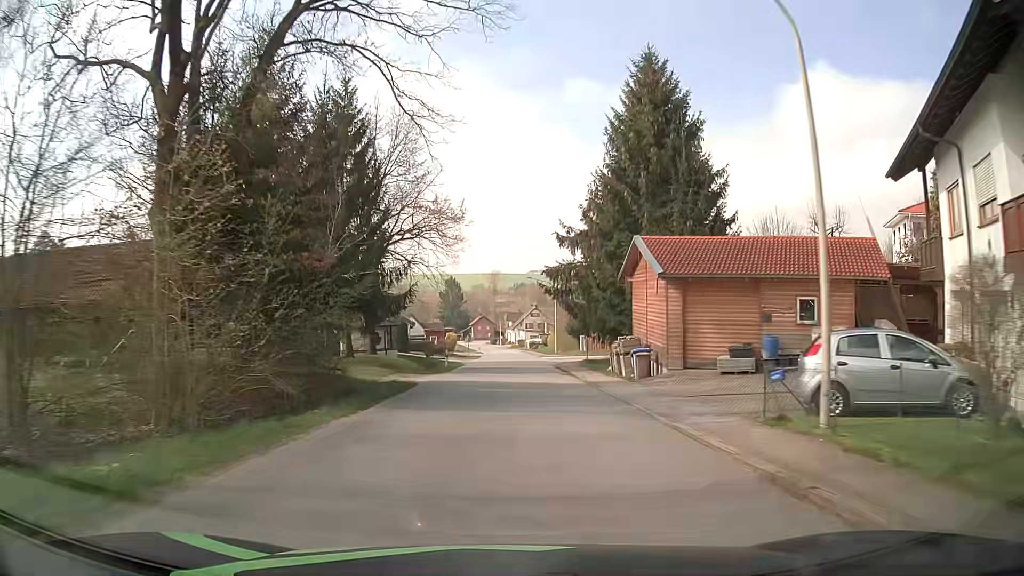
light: Day
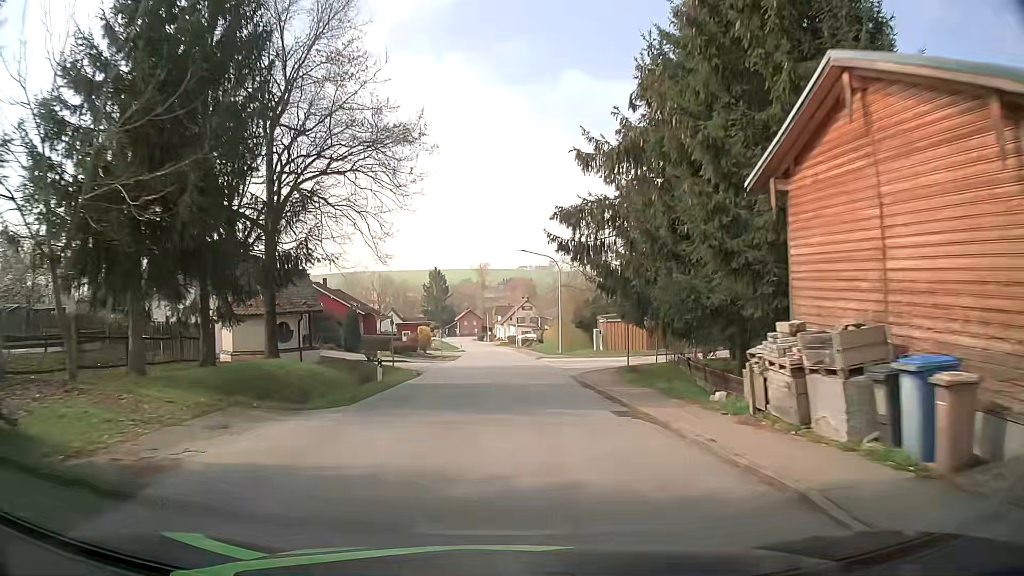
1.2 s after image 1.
(+0.2, +17.4) m; +1°
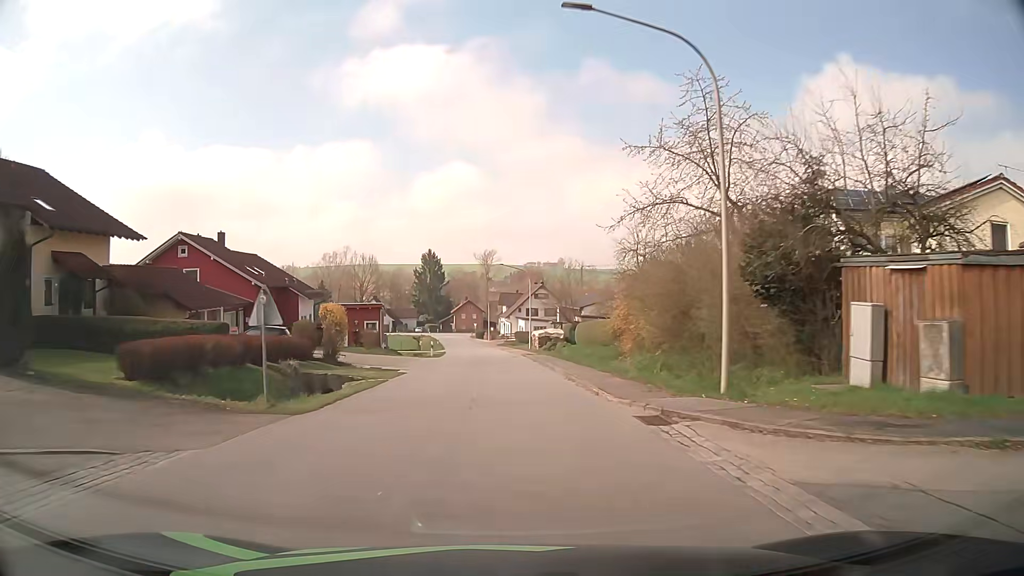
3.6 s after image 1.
(-0.3, +35.9) m; -1°
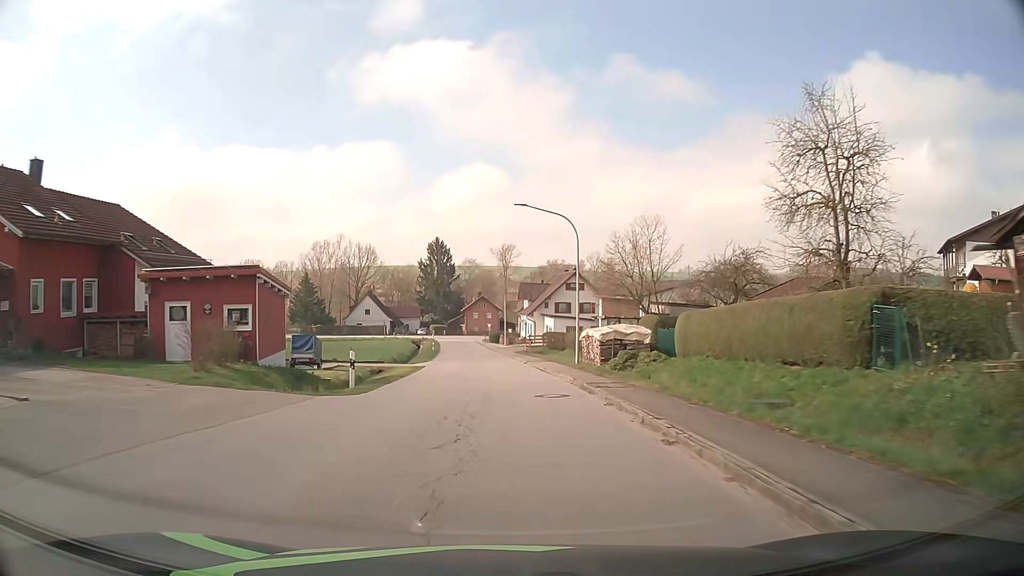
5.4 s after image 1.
(-0.3, +27.4) m; -1°
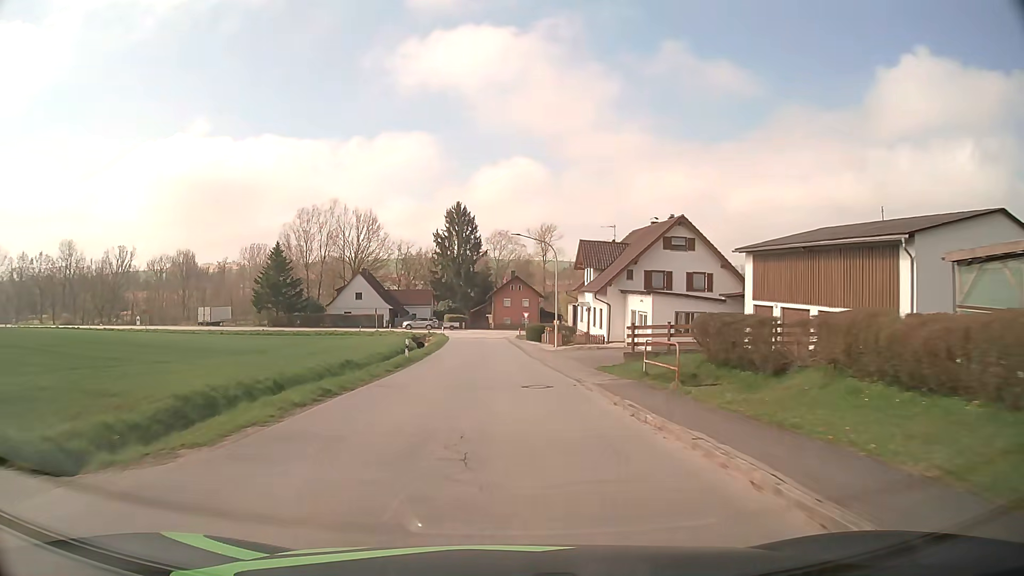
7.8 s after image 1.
(-1.1, +36.4) m; -3°
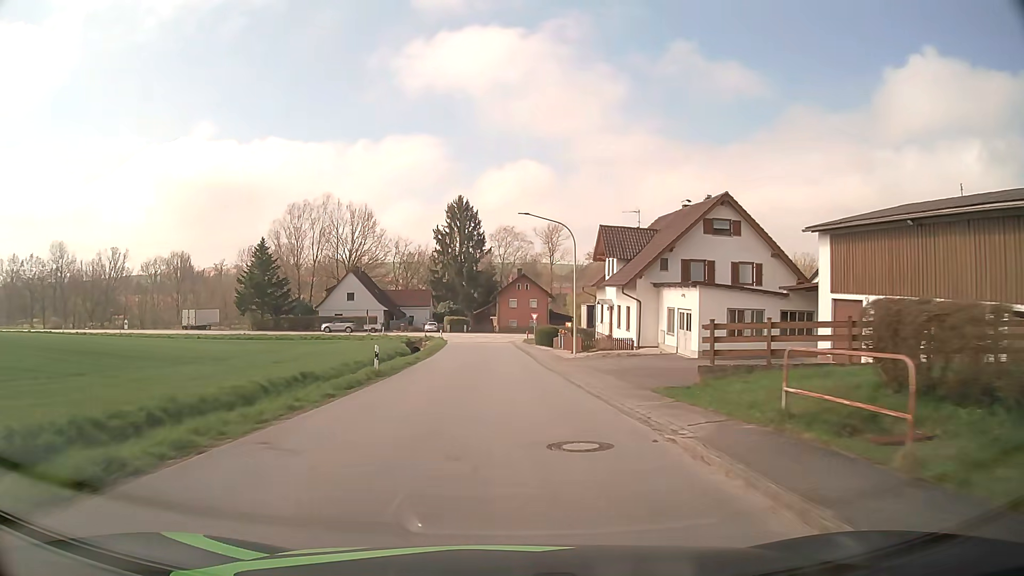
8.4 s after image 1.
(-0.1, +8.6) m; 0°
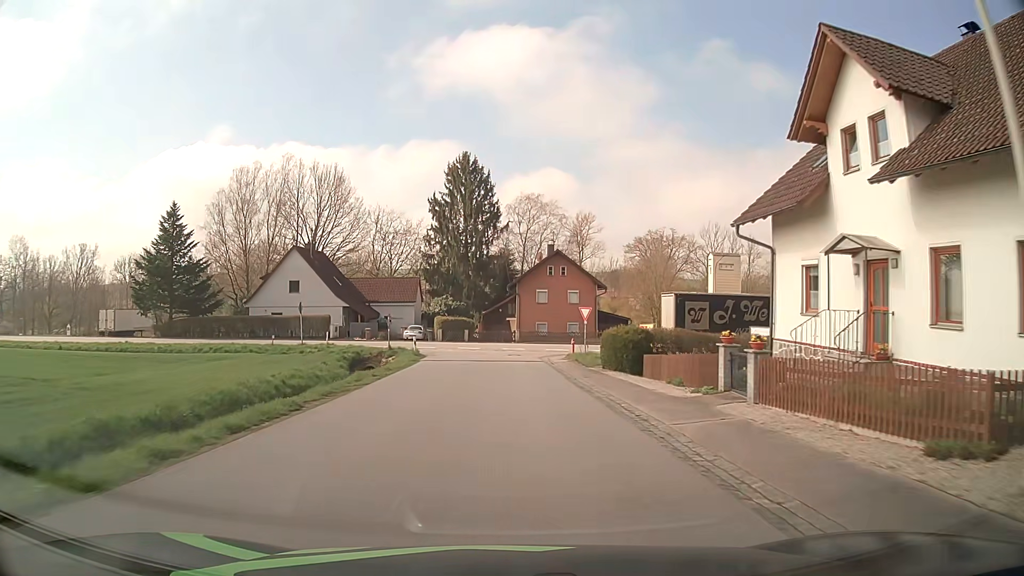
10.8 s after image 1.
(-0.6, +31.0) m; -2°
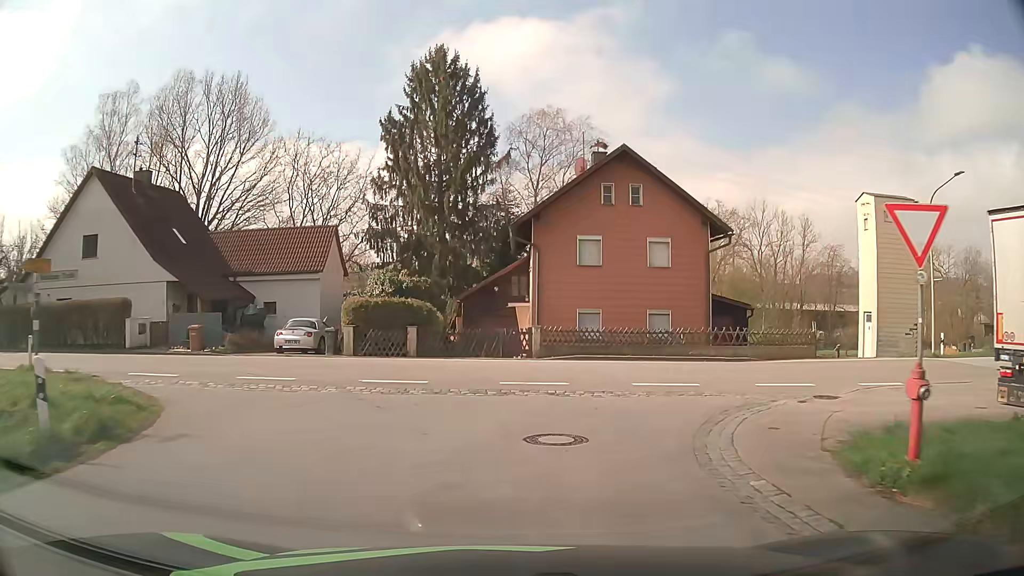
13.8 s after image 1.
(-0.2, +31.1) m; -1°
